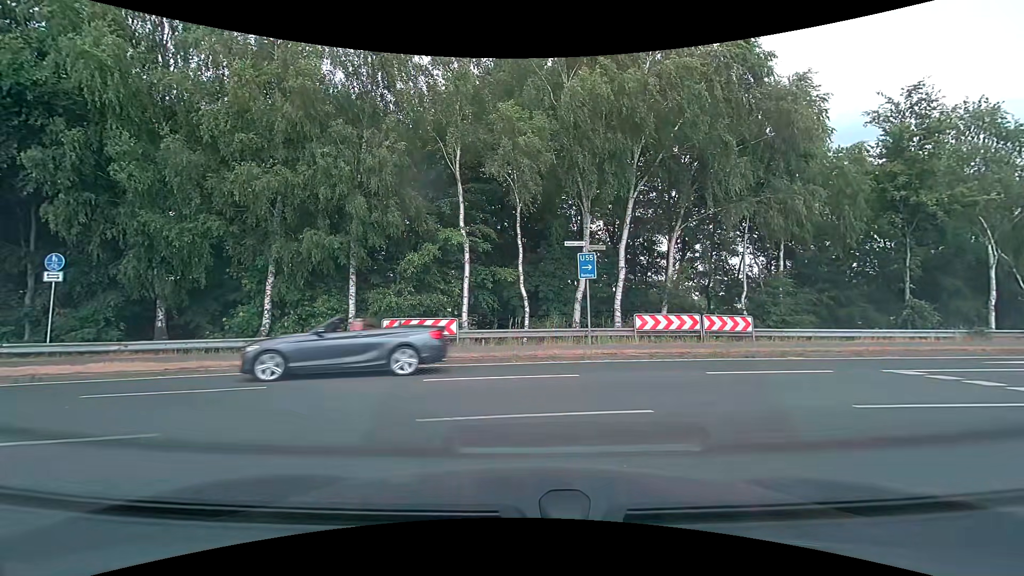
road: secondary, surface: asphalt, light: Day
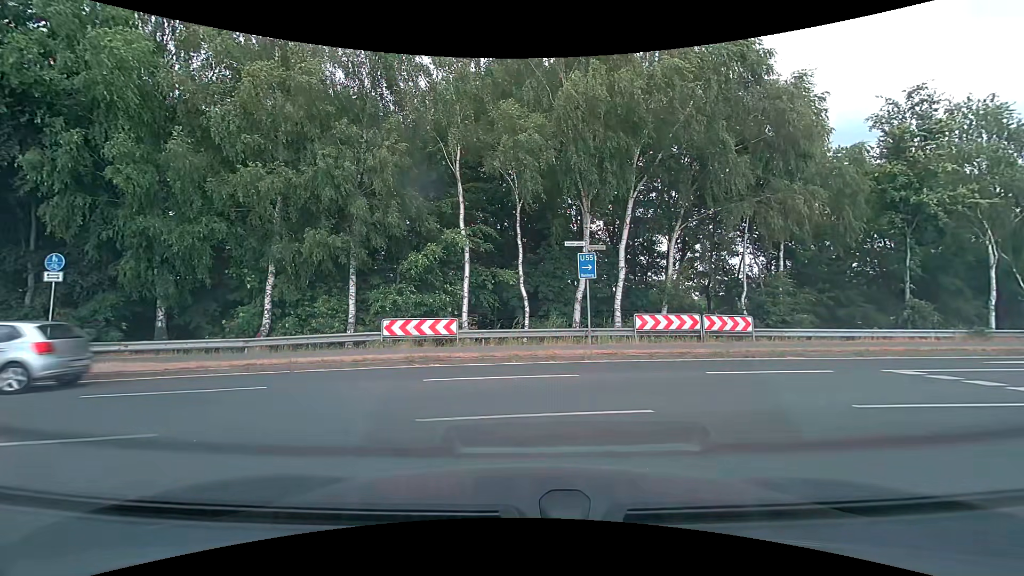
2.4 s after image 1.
(0.0, +0.1) m; 0°
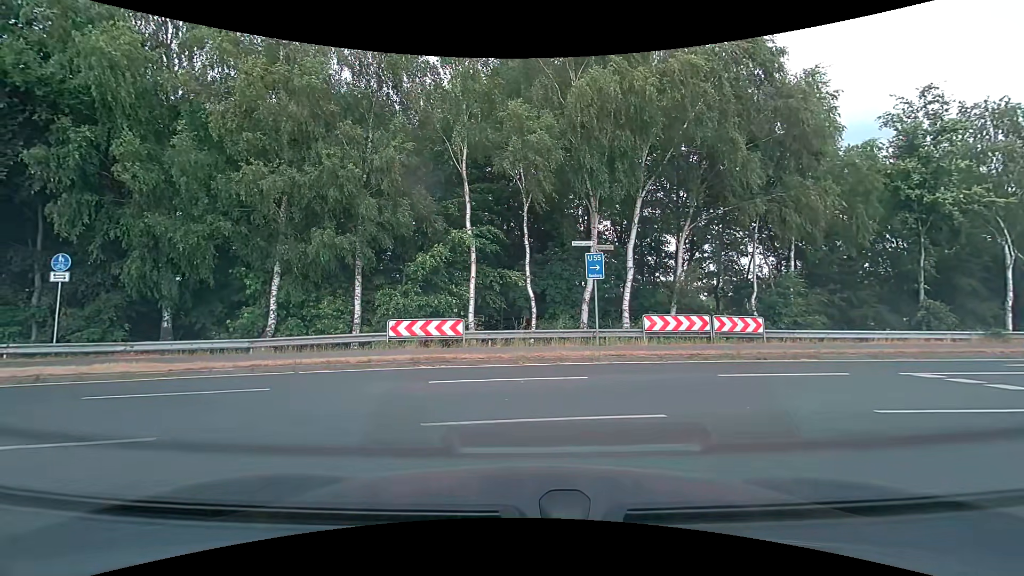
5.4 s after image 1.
(0.0, +0.2) m; 0°
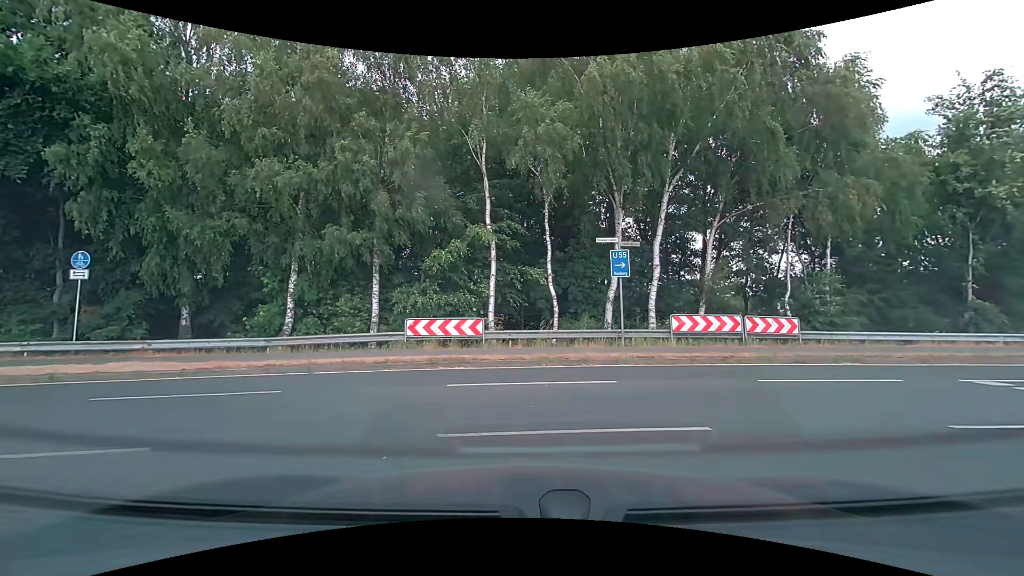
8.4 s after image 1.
(0.0, +0.7) m; 0°
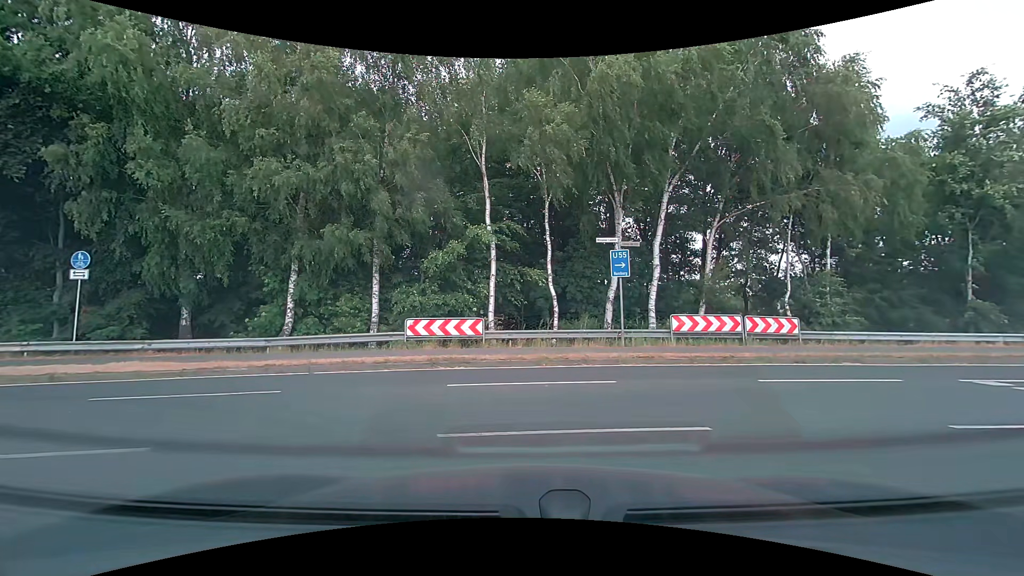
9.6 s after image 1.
(0.0, 0.0) m; 0°
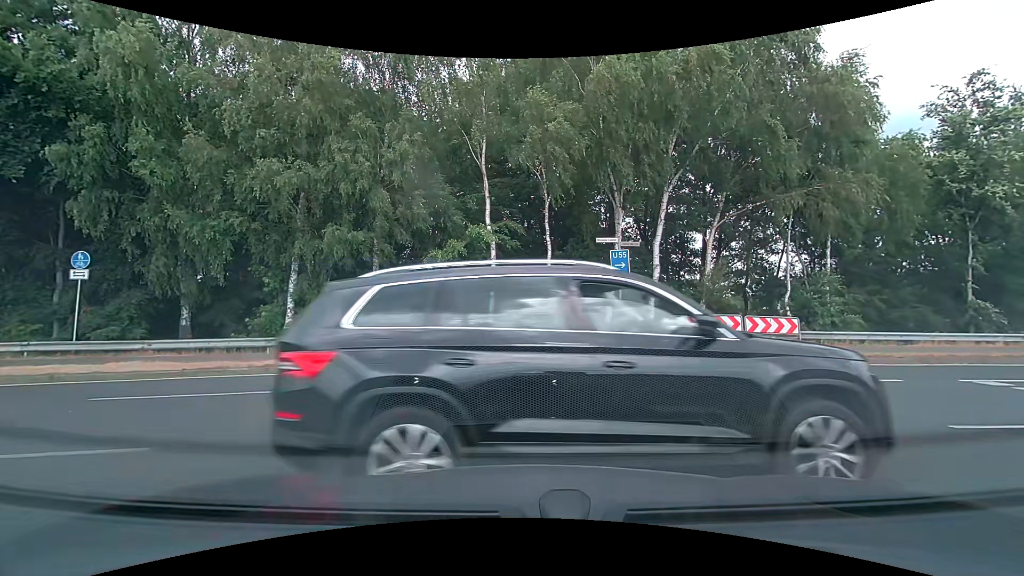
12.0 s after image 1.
(0.0, 0.0) m; 0°
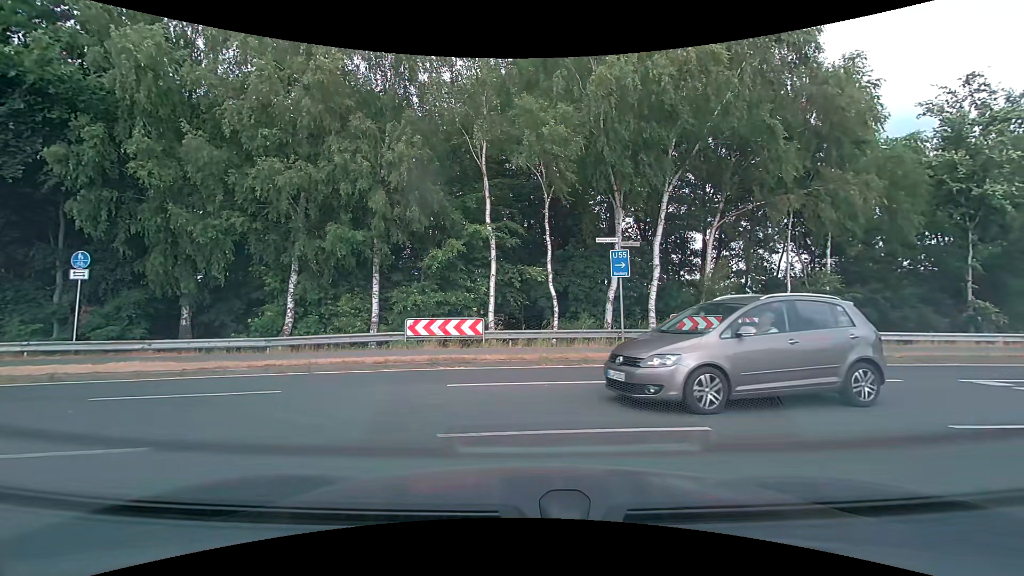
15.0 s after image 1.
(0.0, 0.0) m; 0°
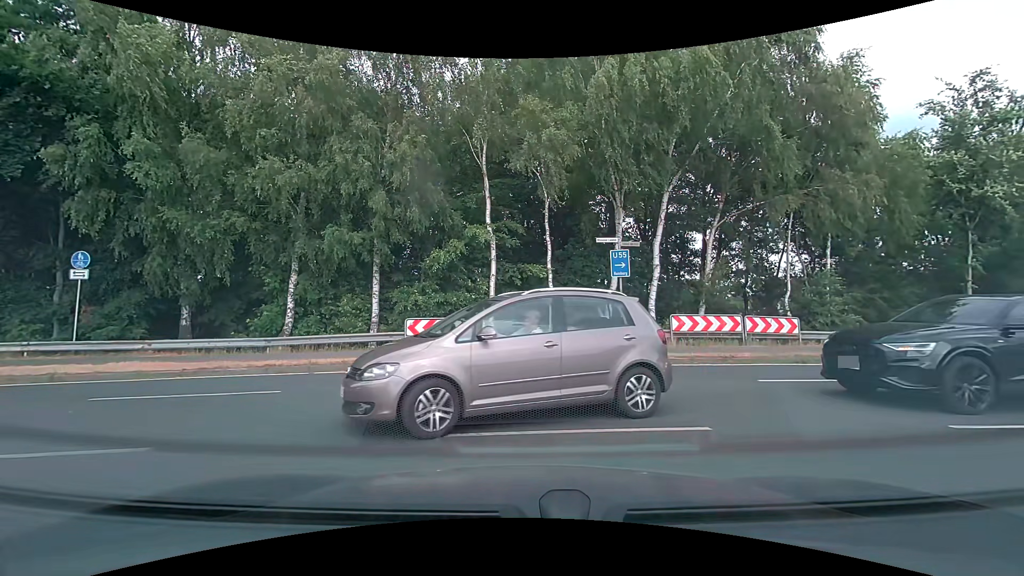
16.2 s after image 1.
(0.0, 0.0) m; 0°
